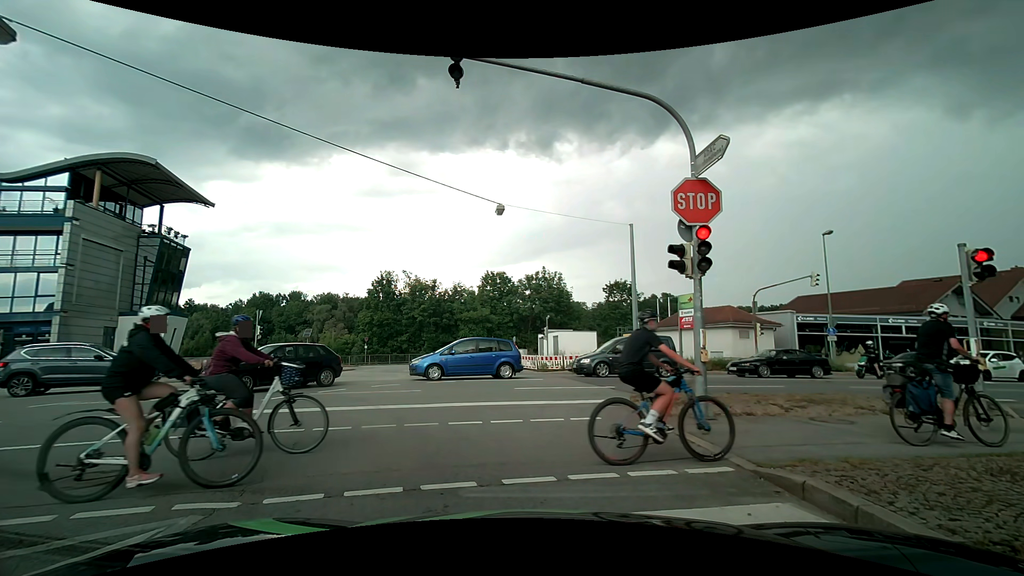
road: tertiary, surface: asphalt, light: Day
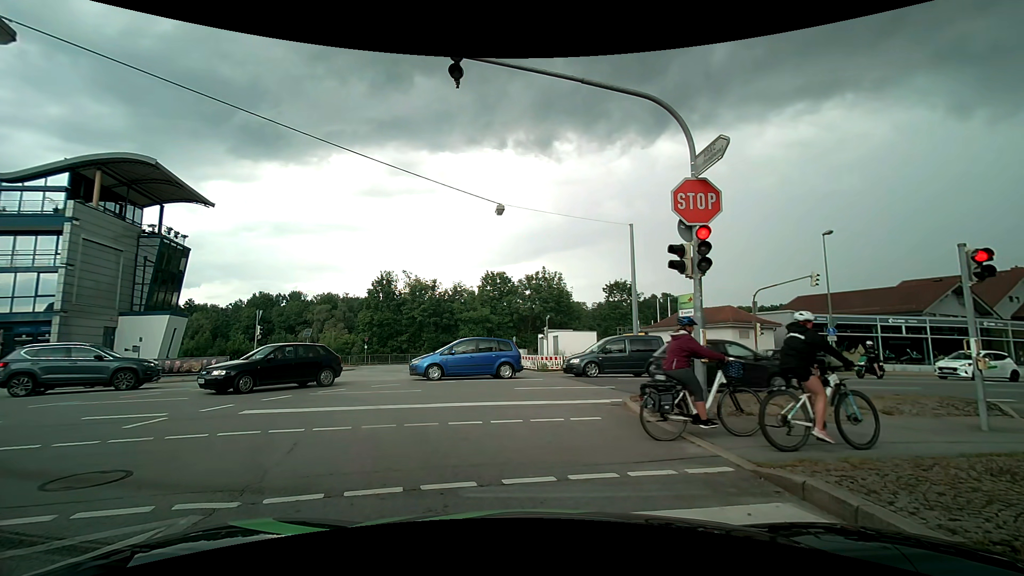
(0.0, 0.0) m; 0°
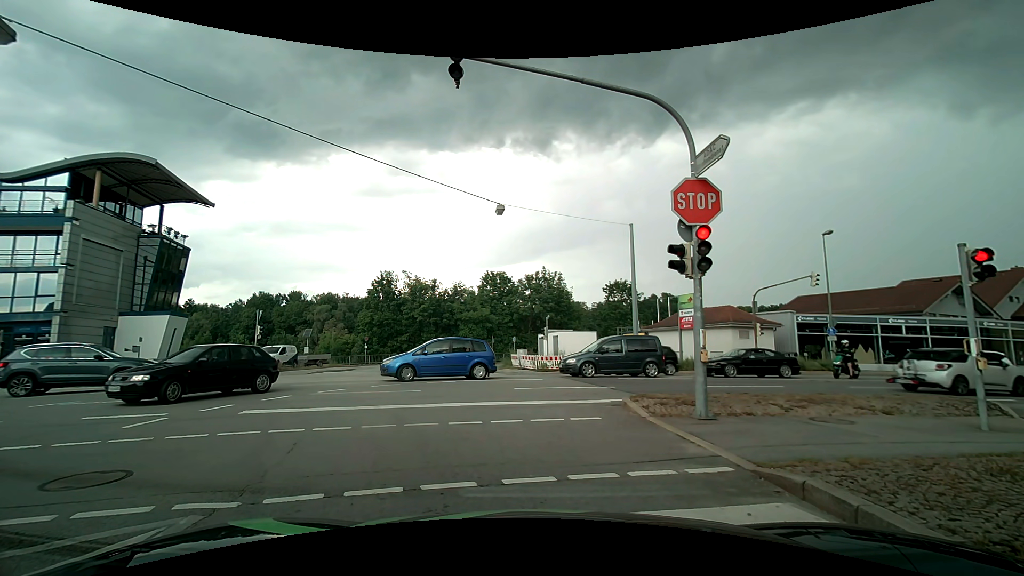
(0.0, 0.0) m; 0°
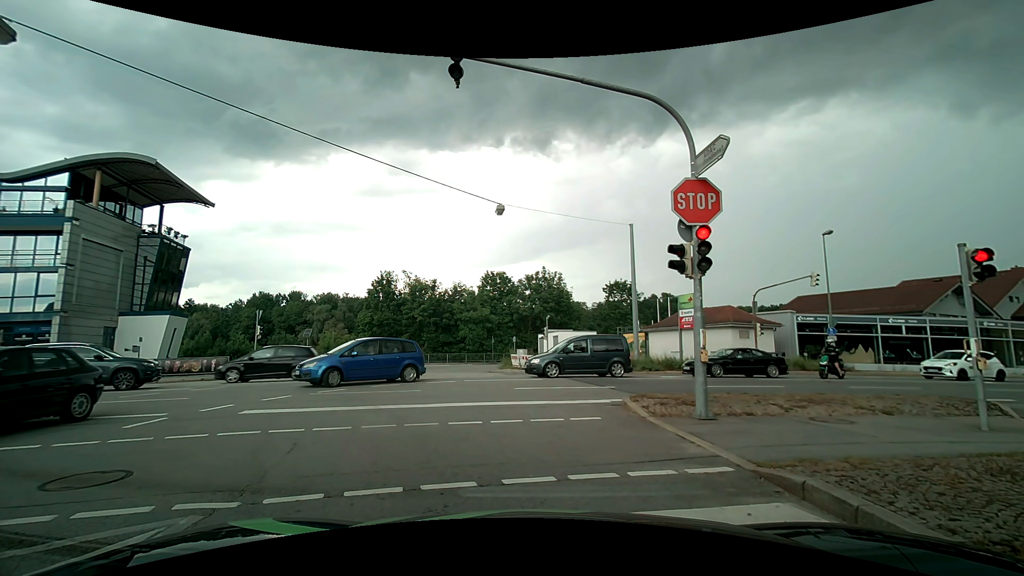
(0.0, 0.0) m; 0°
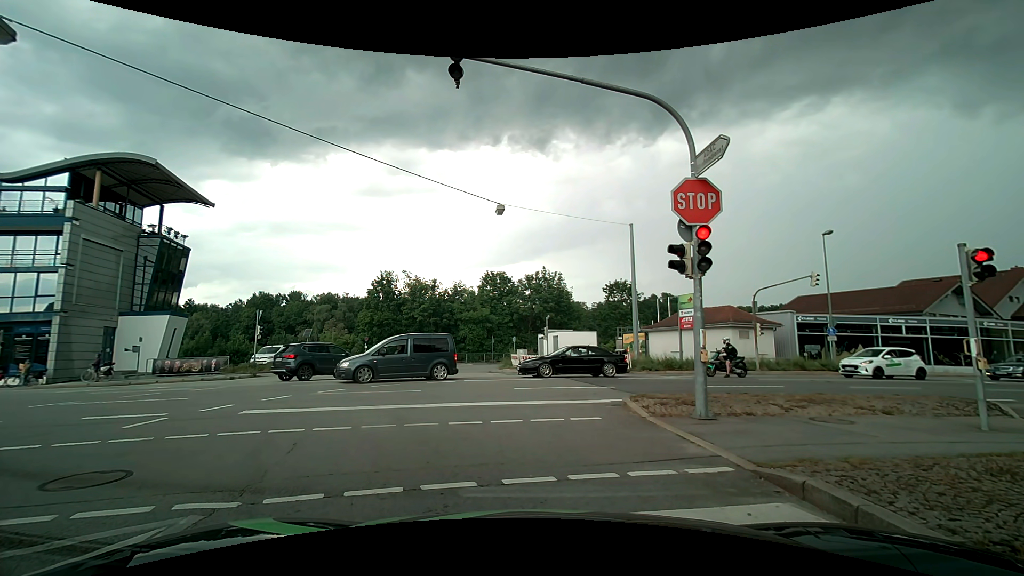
(0.0, 0.0) m; 0°
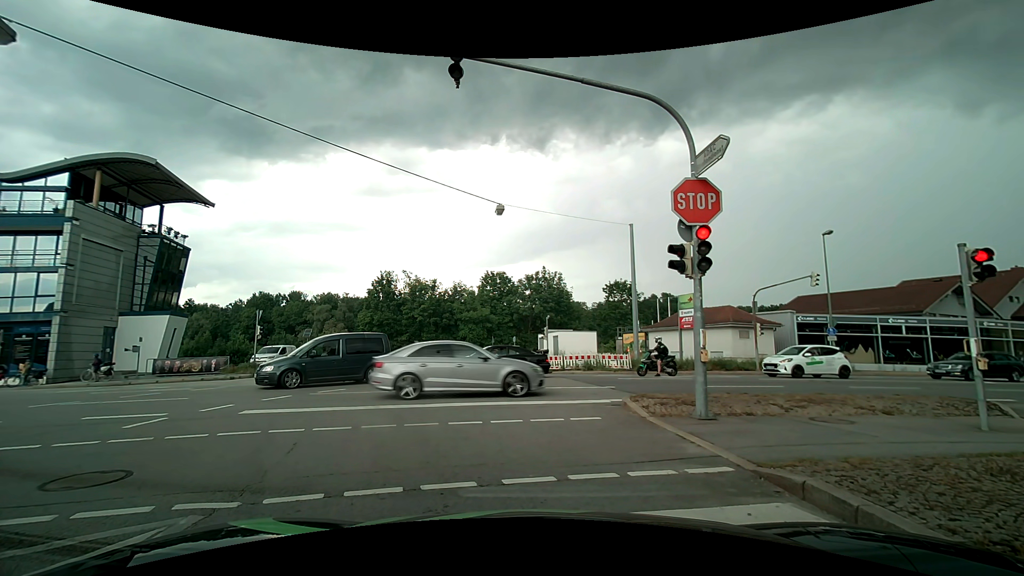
(0.0, 0.0) m; 0°
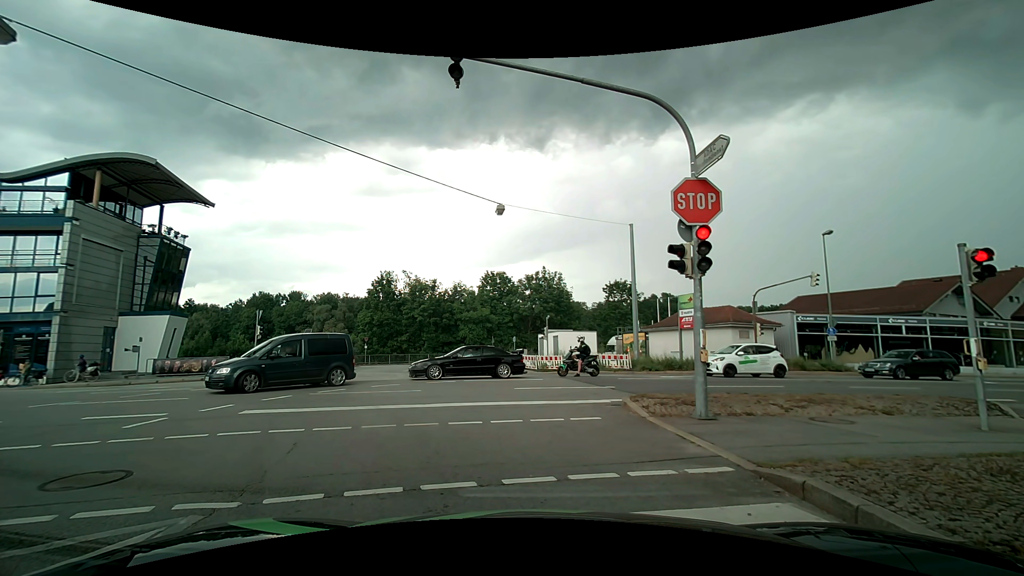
(0.0, 0.0) m; 0°
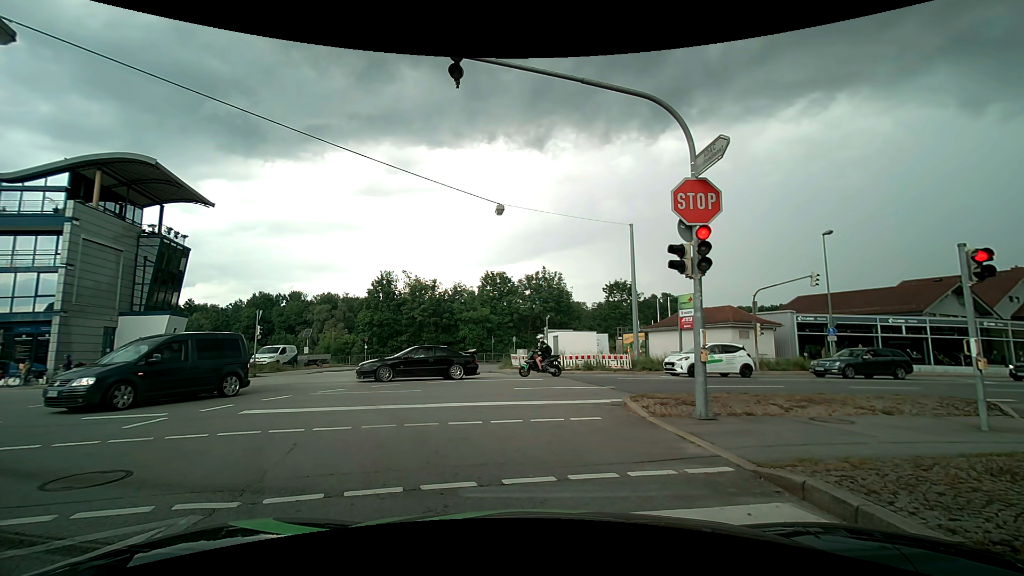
(0.0, 0.0) m; 0°
(-1, +10) (-7, +18) (-16, +21) (-26, +20) (-36, +18) (-46, +16) (-56, +14) (-65, +12) (-75, +10) (-85, +8) m
